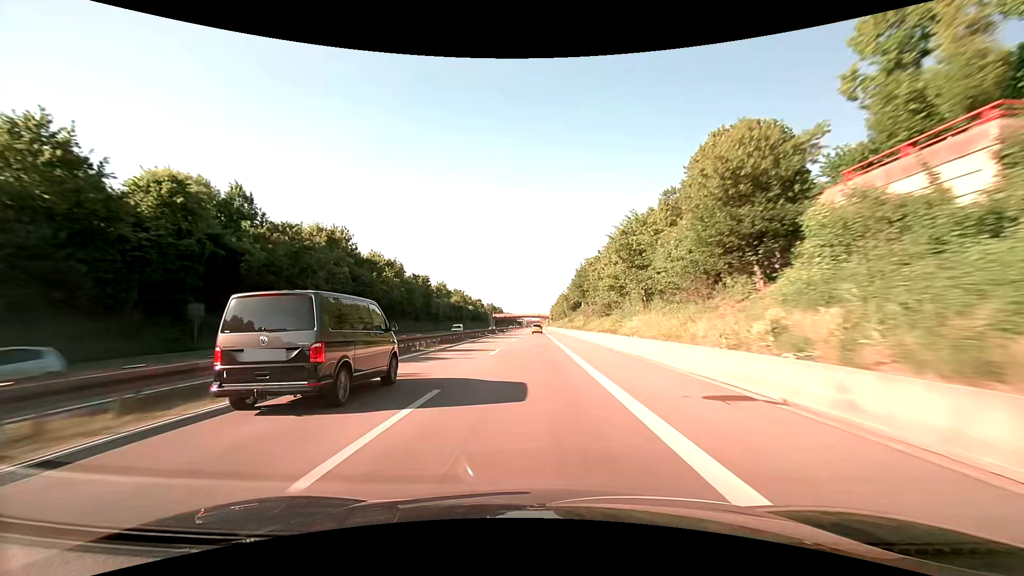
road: trunk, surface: asphalt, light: Day
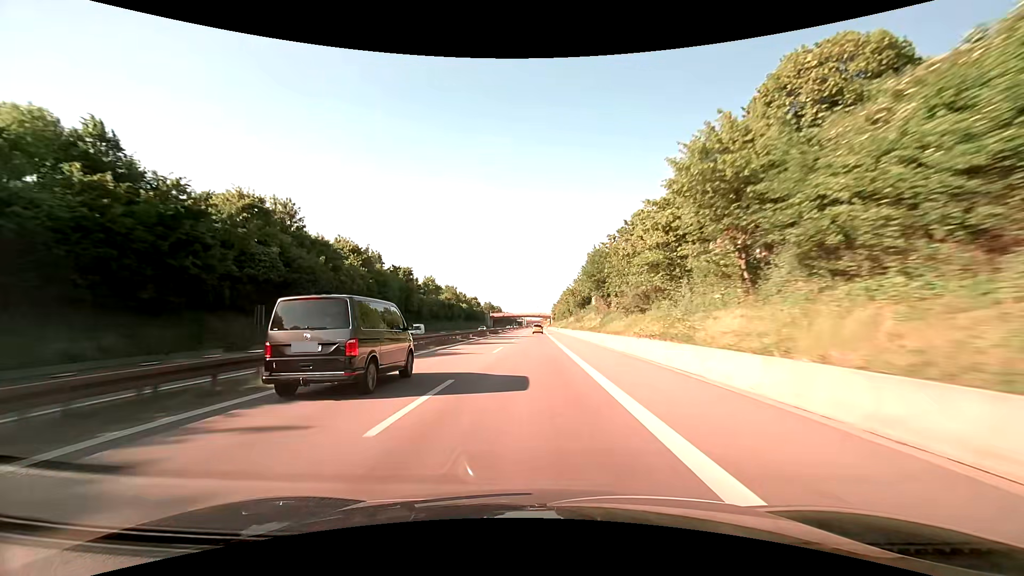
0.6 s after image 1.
(0.0, +16.2) m; 0°
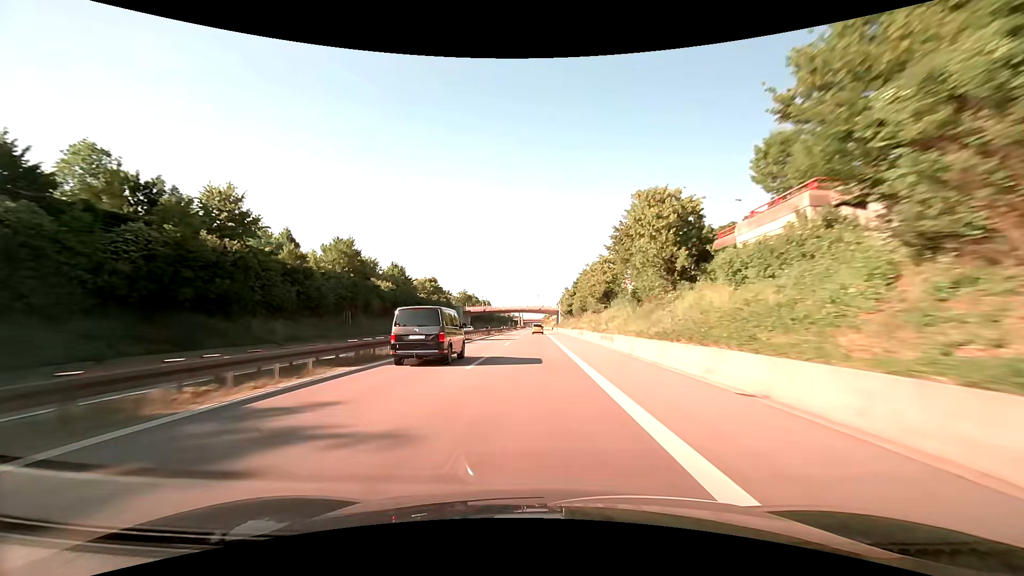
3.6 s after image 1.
(-0.1, +81.6) m; 0°
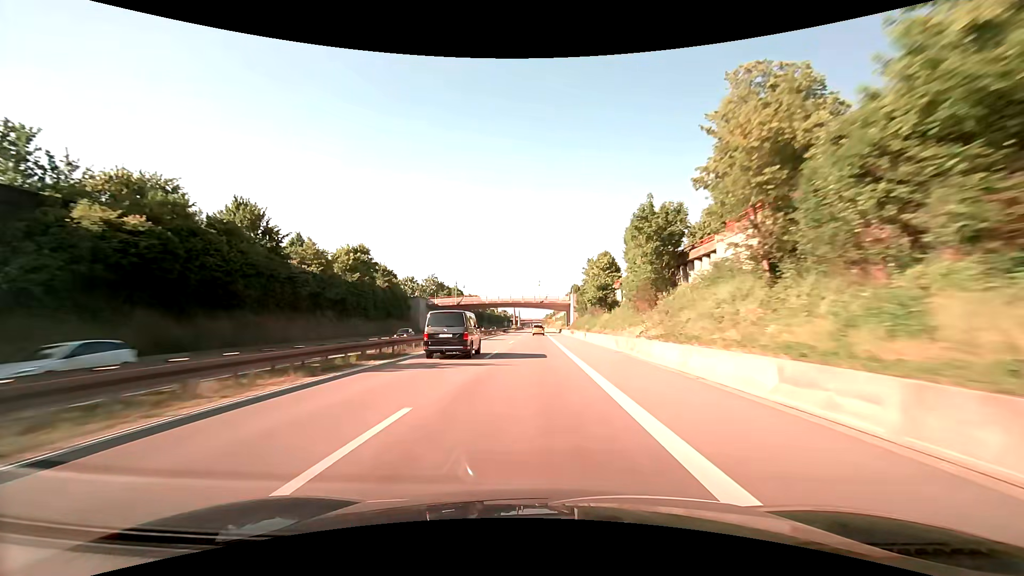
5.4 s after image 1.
(-0.1, +49.3) m; 0°
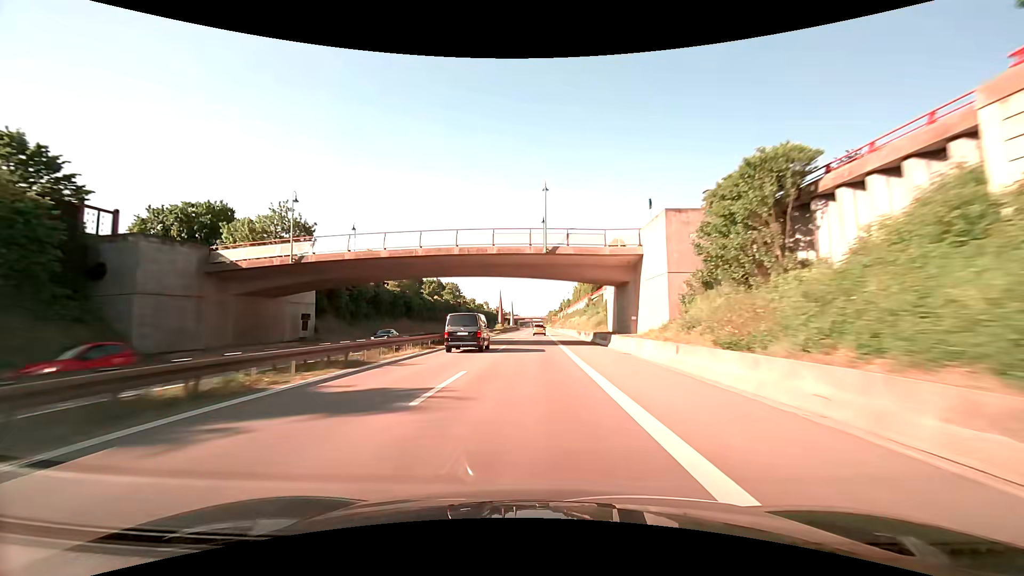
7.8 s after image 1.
(0.0, +66.1) m; 0°
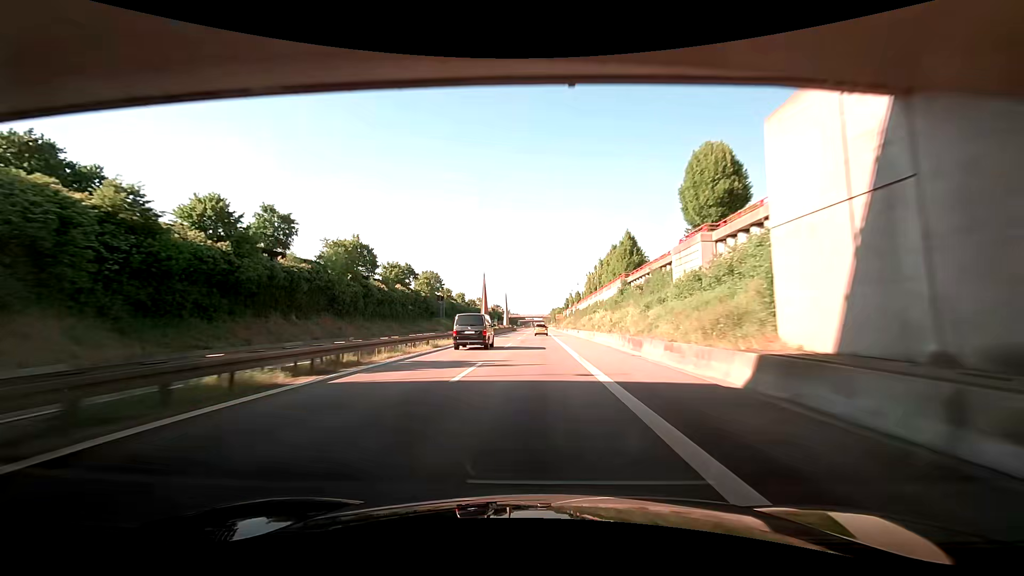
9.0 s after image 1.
(0.0, +33.0) m; 0°
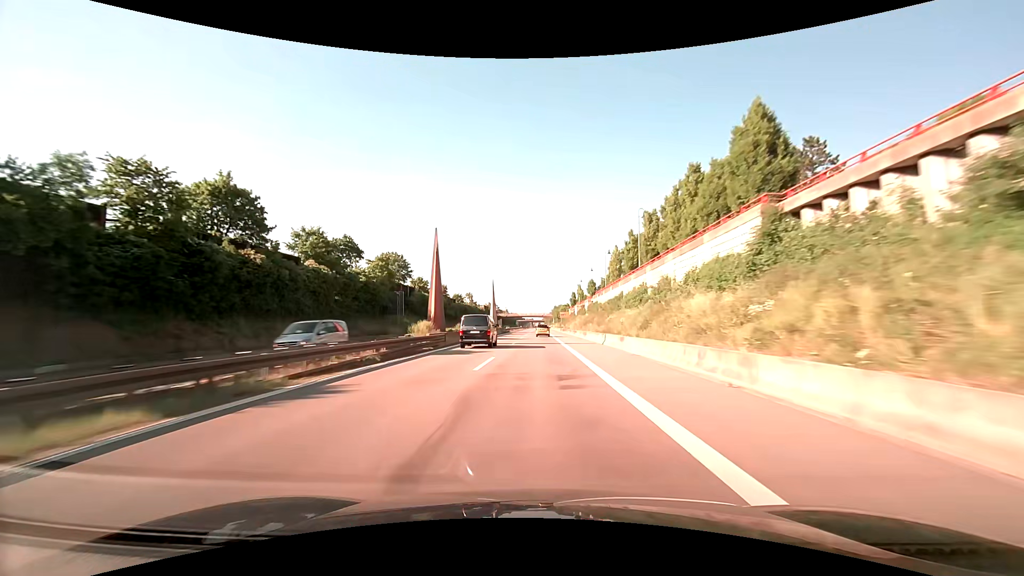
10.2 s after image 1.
(0.0, +33.1) m; 0°
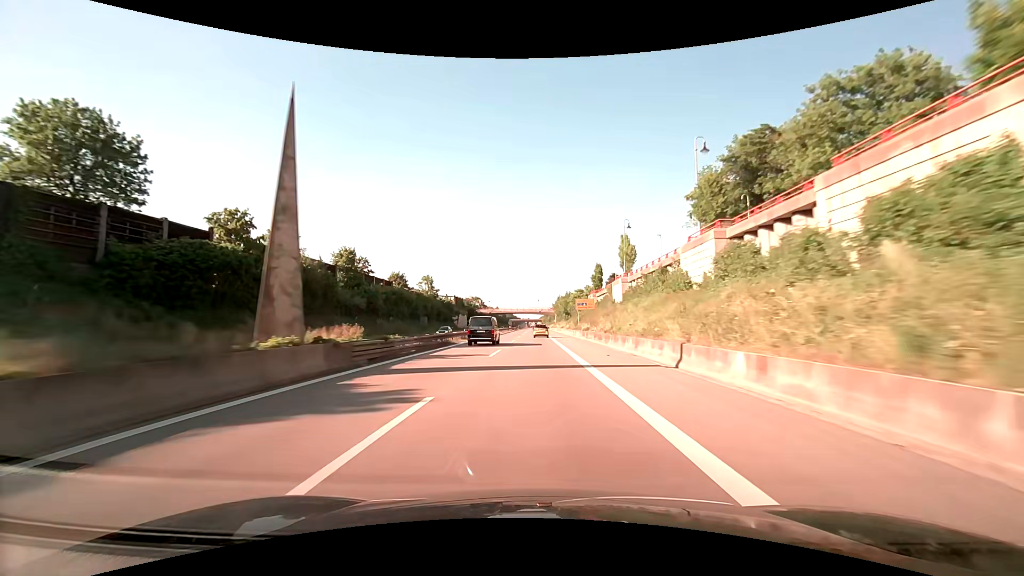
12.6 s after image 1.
(+0.4, +65.8) m; +1°
(0, +10) (0, +20) (0, +30) (0, +40) (0, +50) (0, +60) (0, +70) (0, +80) (0, +90) (0, +100) m
